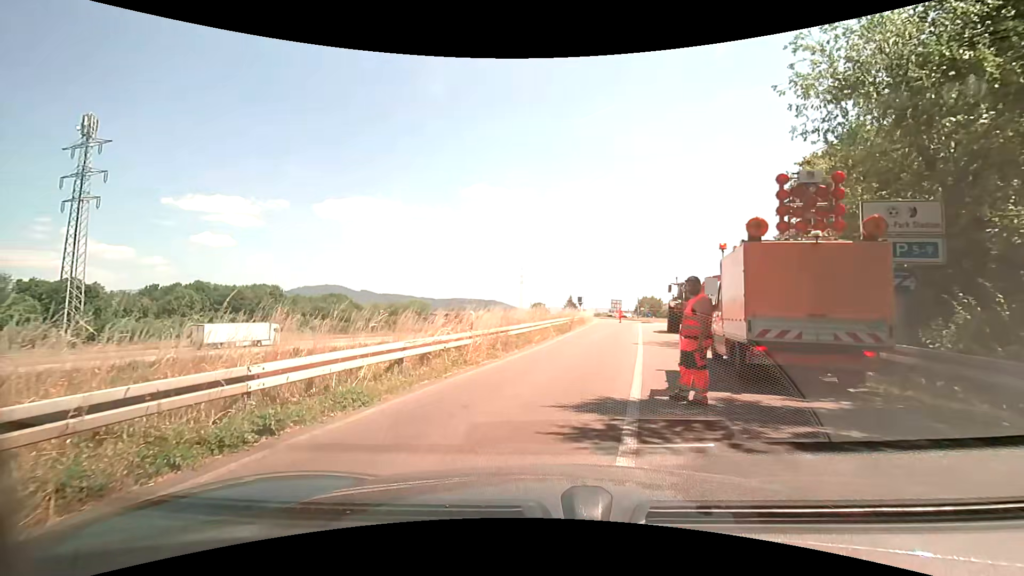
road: trunk_link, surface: asphalt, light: Day
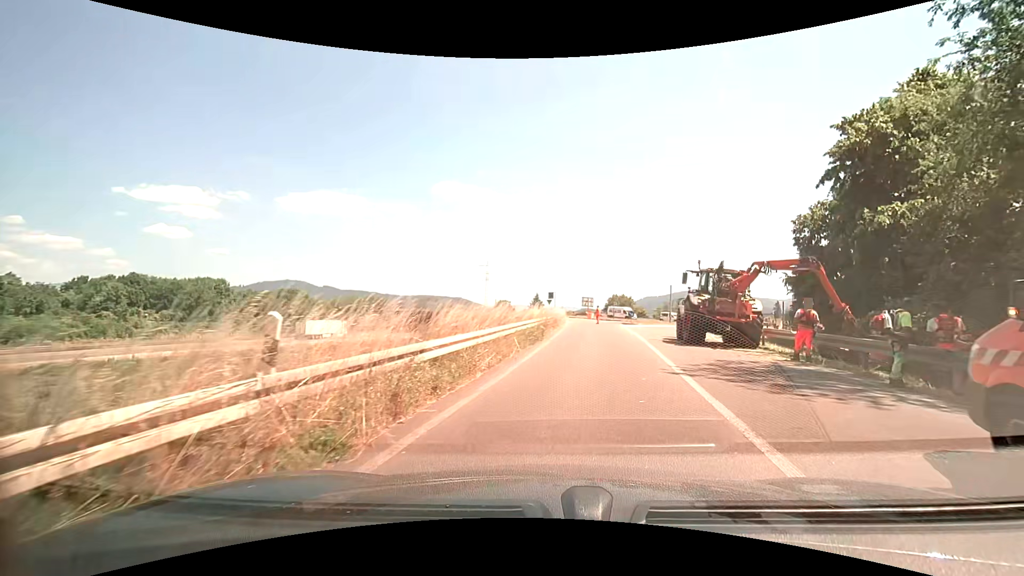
(-0.1, +9.5) m; +2°
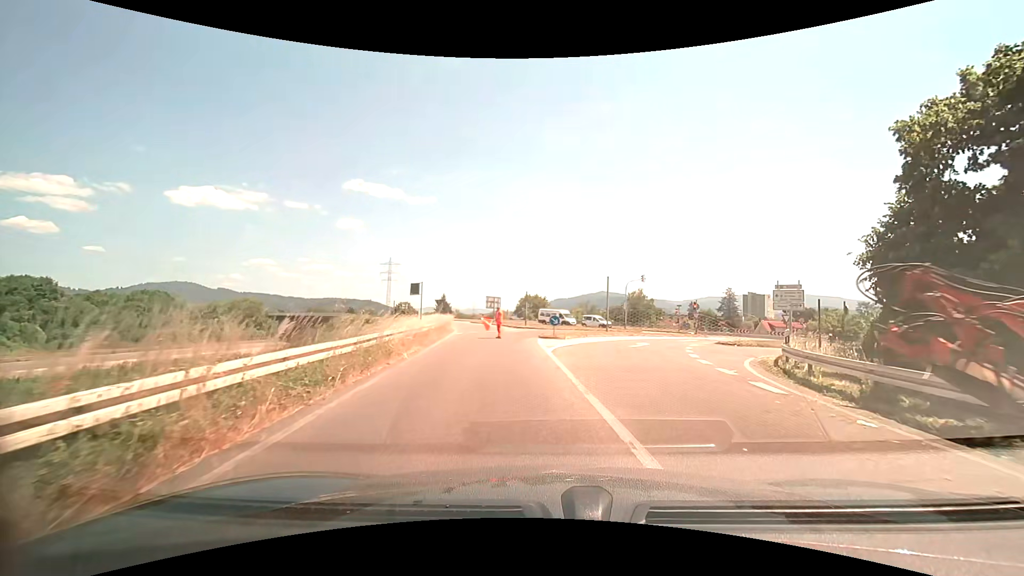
(+2.6, +20.0) m; +11°
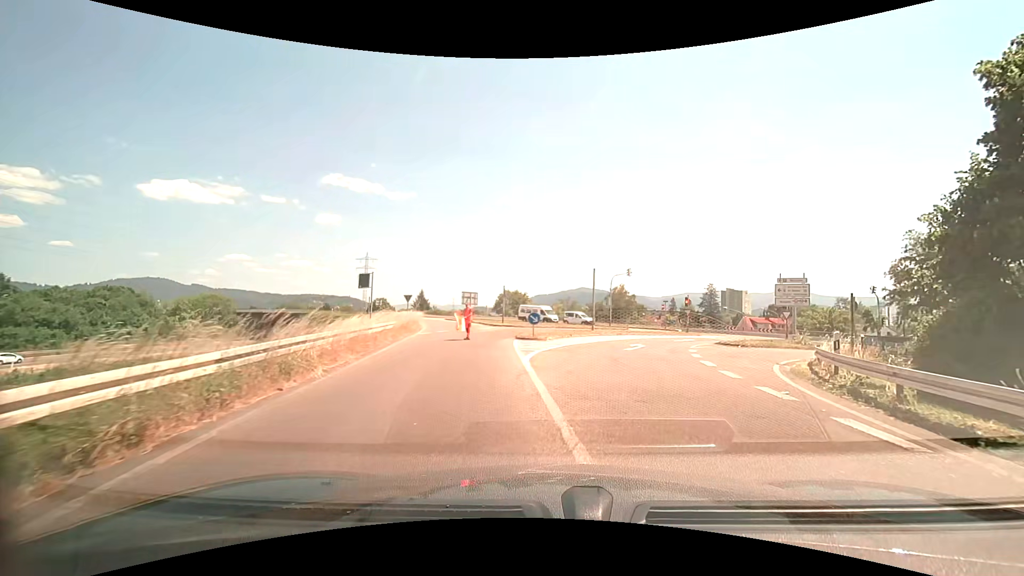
(0.0, +4.3) m; +1°
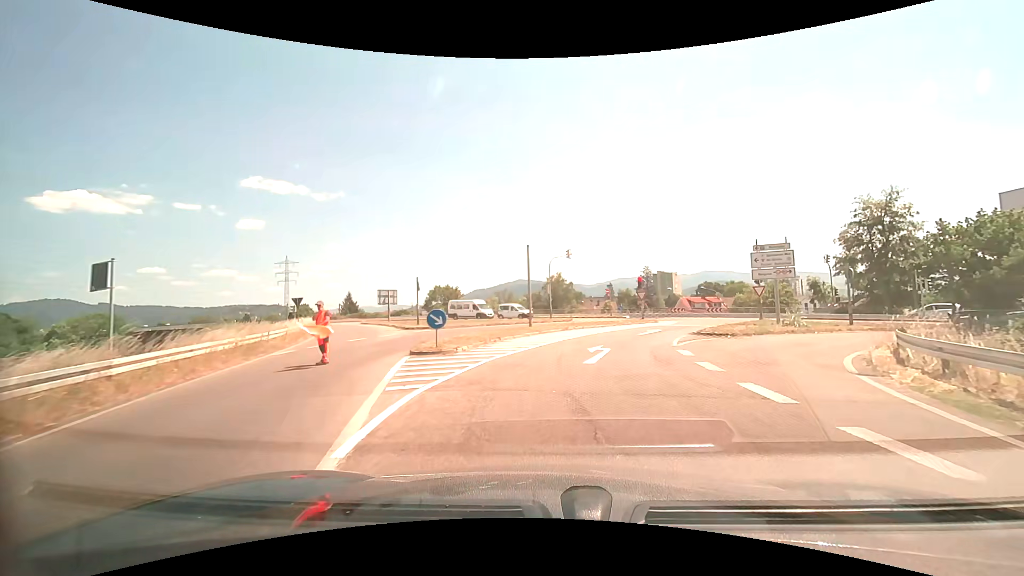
(+0.8, +8.7) m; +9°
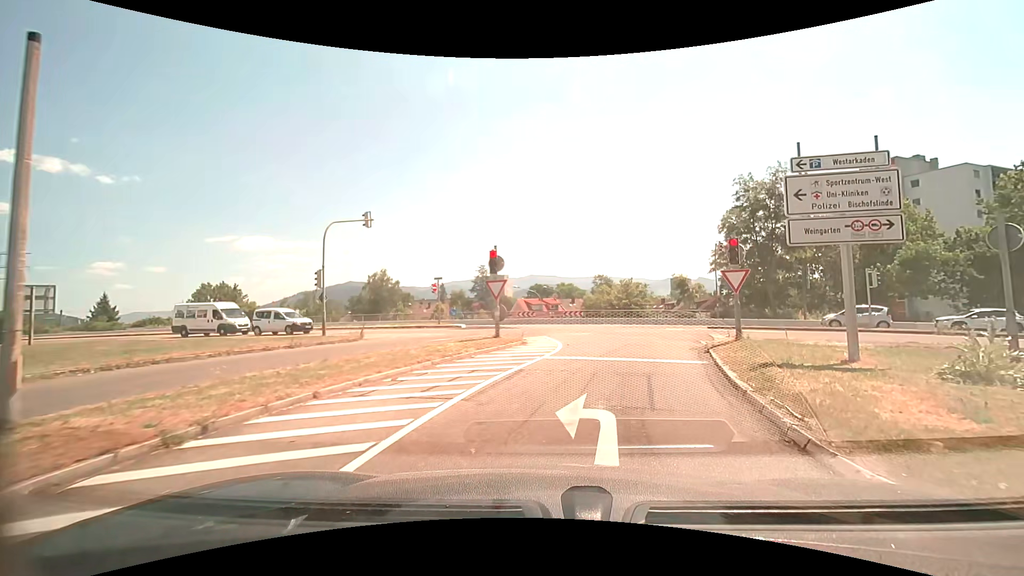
(+2.0, +19.4) m; +18°
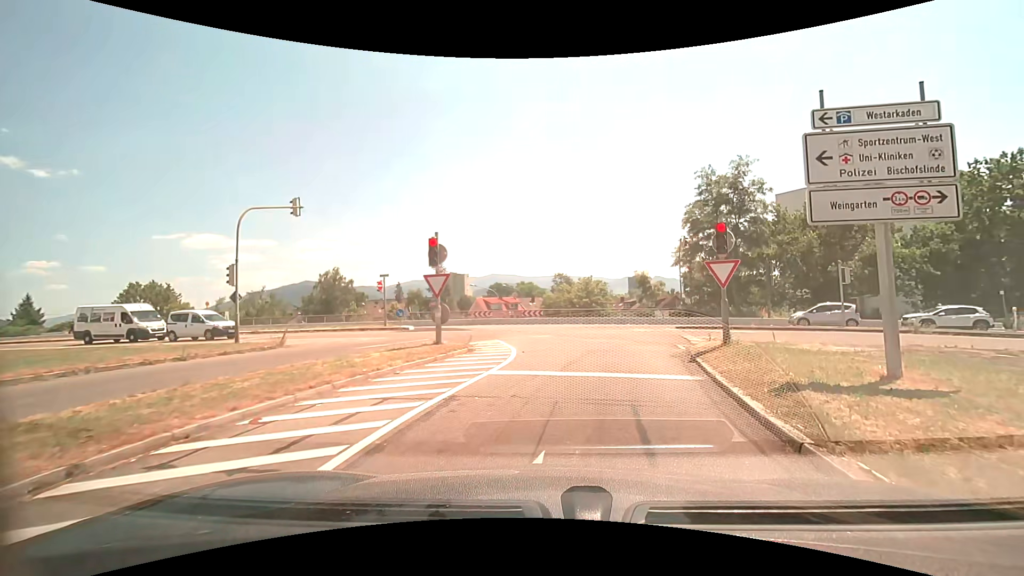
(+0.1, +2.9) m; +5°
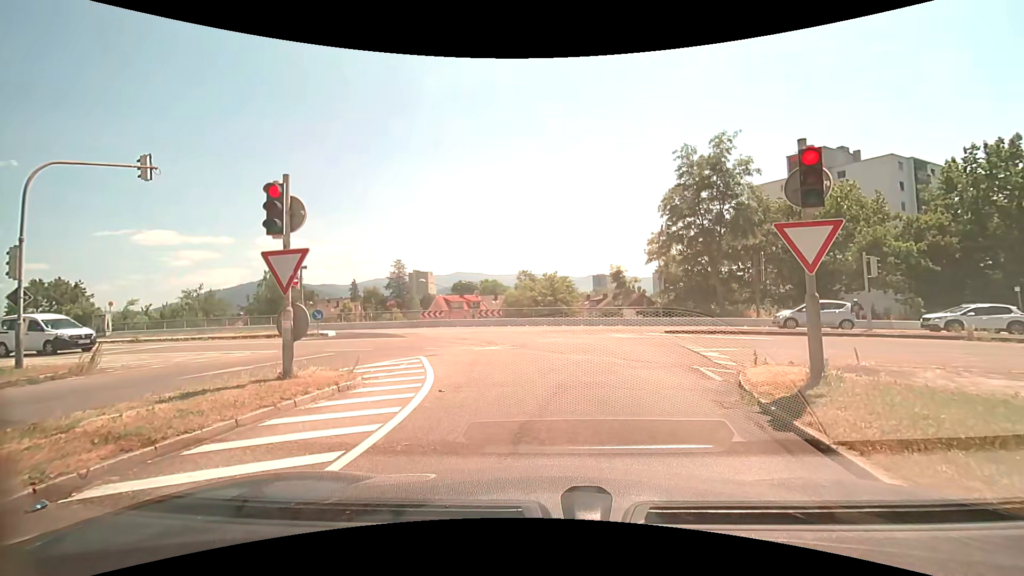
(+0.3, +6.0) m; +5°
(0, +10) (-2, +20) (-6, +29) (-15, +34) (-24, +36) (-34, +37) (-44, +38) (-54, +40) (-64, +41) (-74, +42) m
